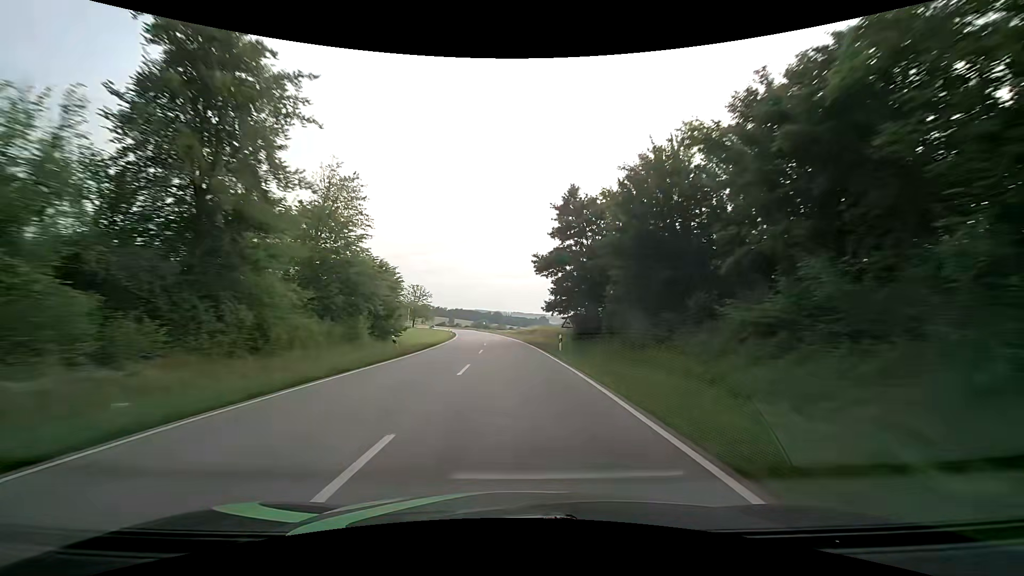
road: secondary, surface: asphalt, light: Day
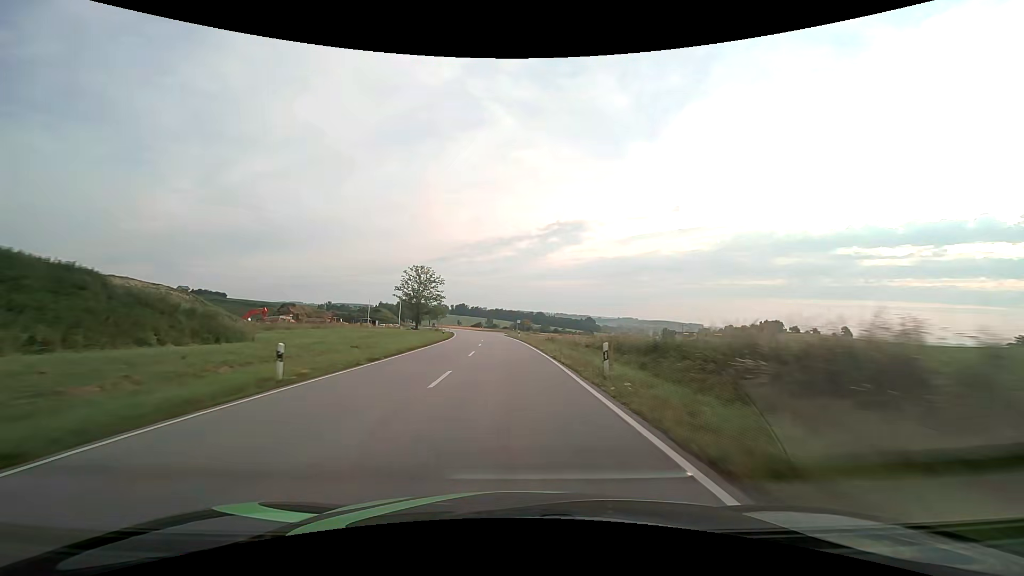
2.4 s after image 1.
(-2.8, +63.1) m; -5°
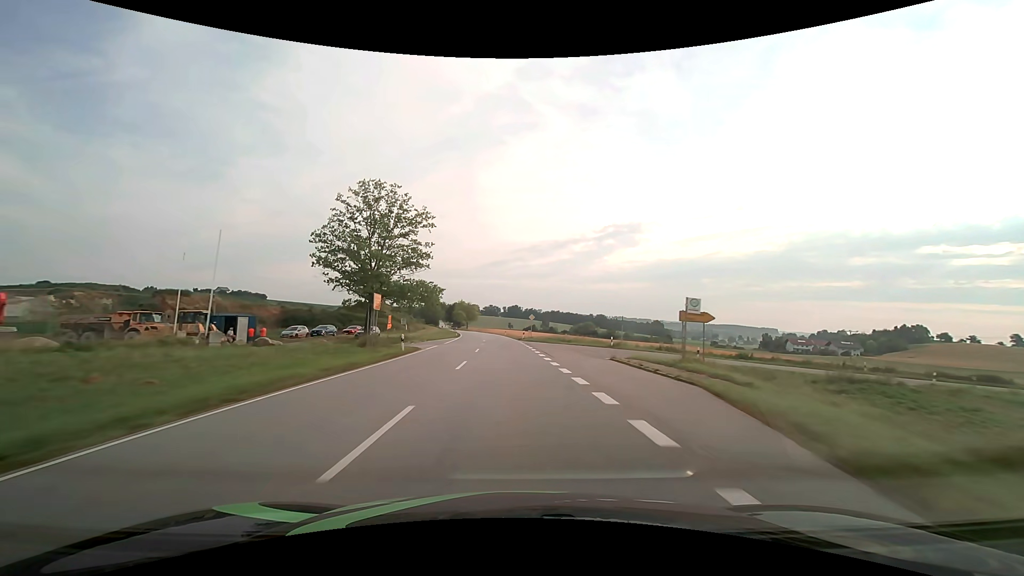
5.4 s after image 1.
(-4.6, +78.8) m; -6°
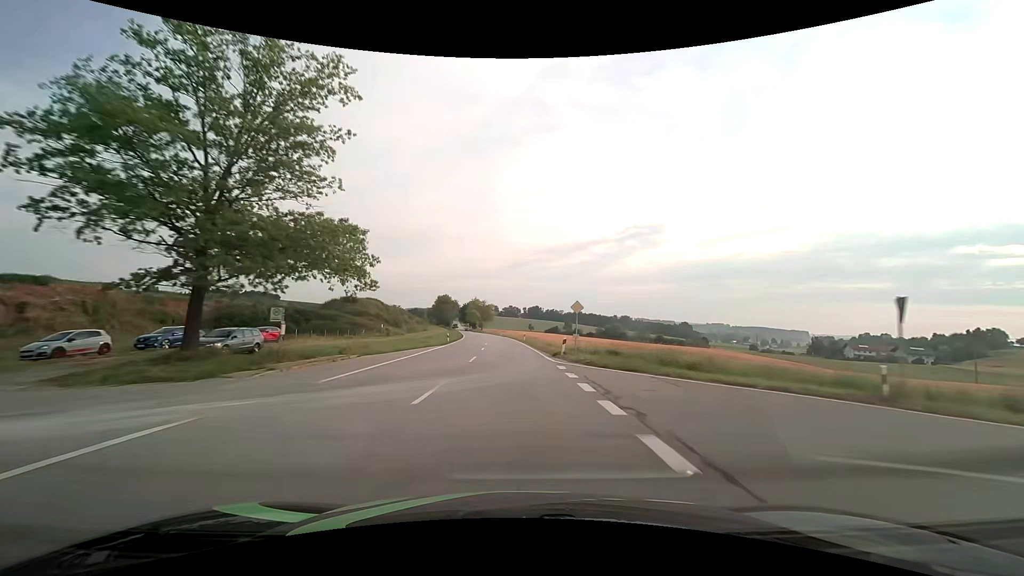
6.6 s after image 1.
(-0.6, +31.6) m; -2°
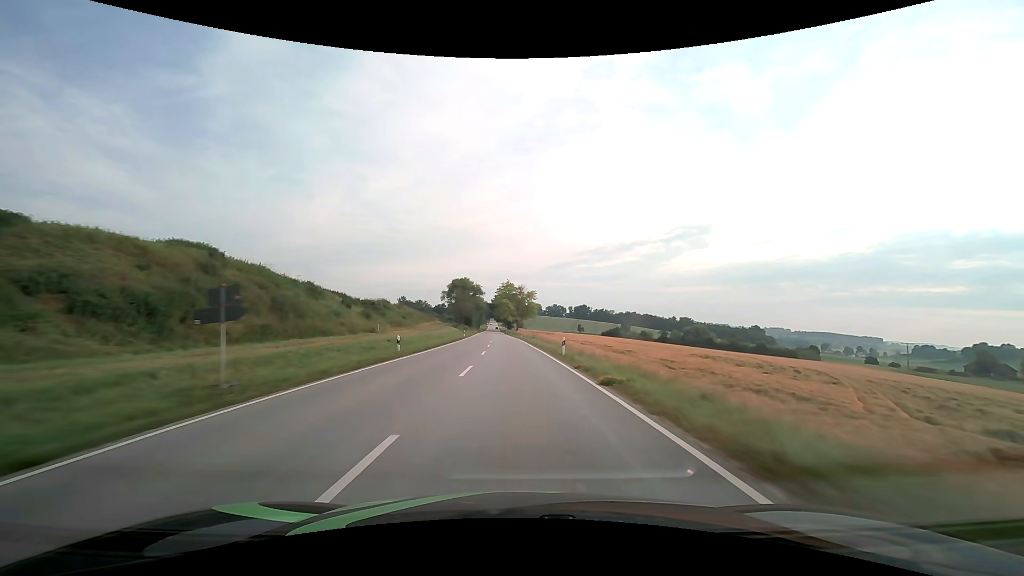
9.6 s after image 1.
(-3.6, +78.8) m; -5°
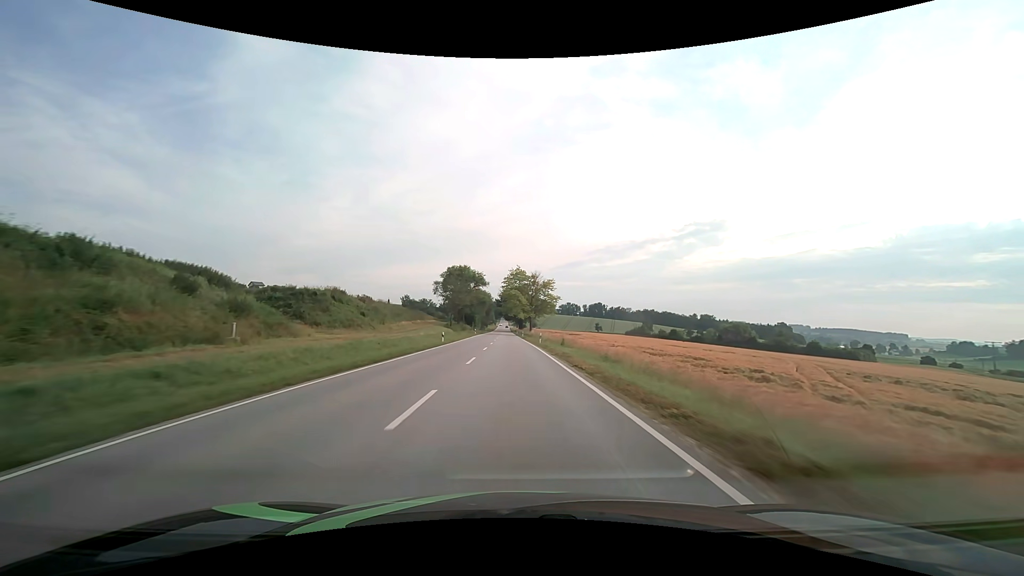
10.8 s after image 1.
(-0.3, +31.6) m; -1°
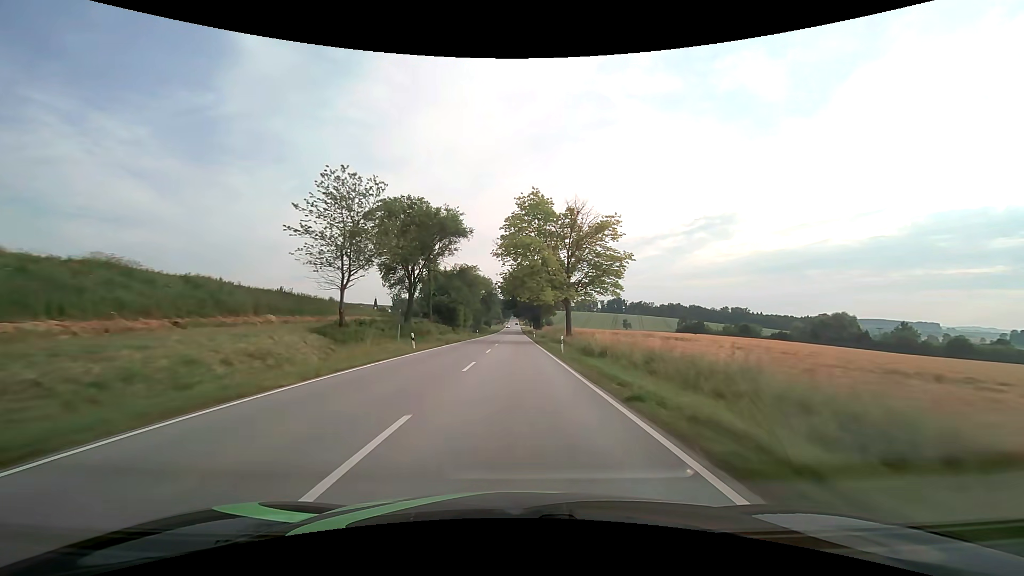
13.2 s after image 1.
(-1.1, +63.2) m; -1°
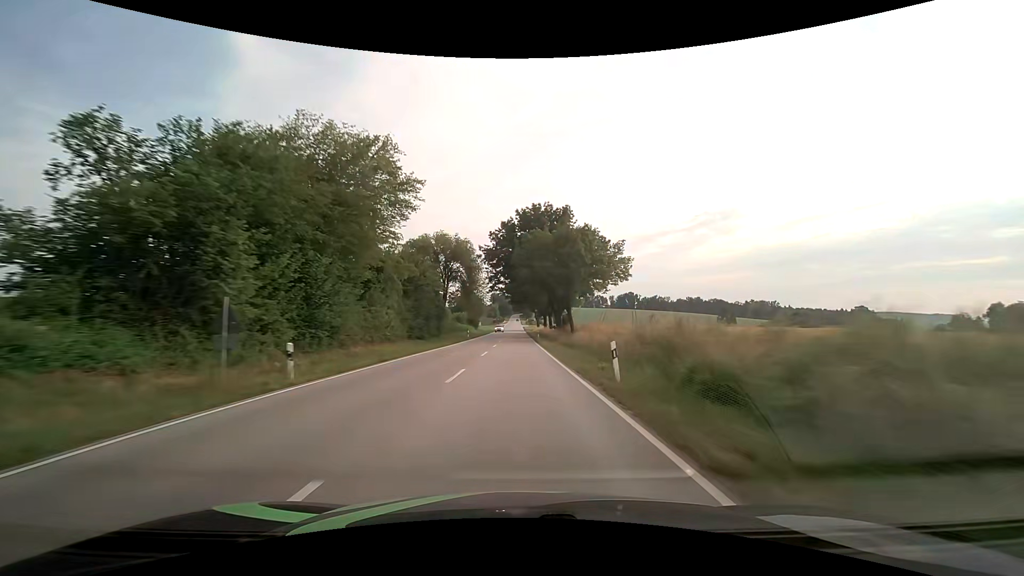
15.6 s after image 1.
(-0.1, +63.2) m; 0°
(0, +10) (0, +20) (0, +30) (0, +40) (0, +50) (0, +60) (0, +70) (0, +80) (0, +90) (0, +100) m
